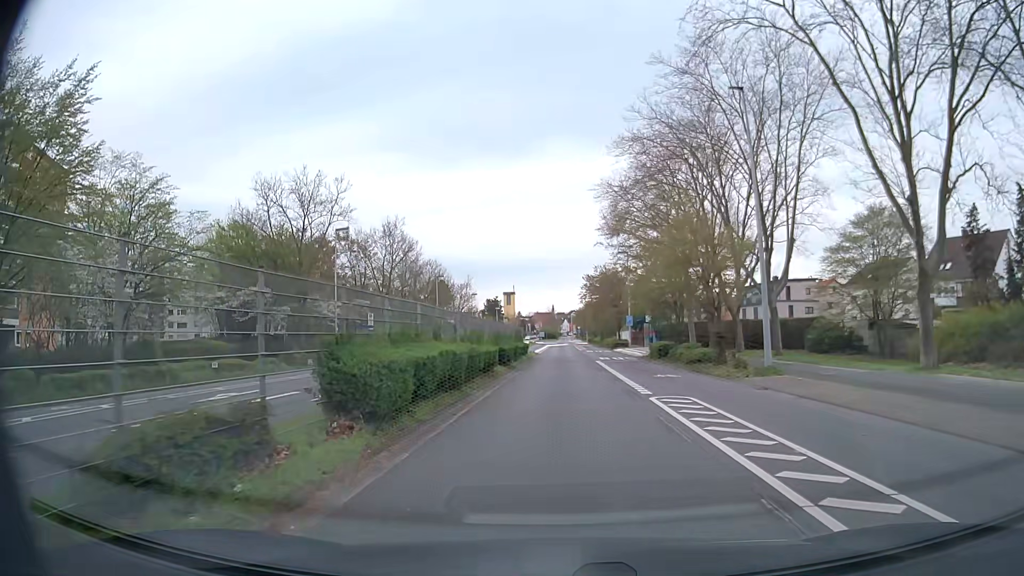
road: secondary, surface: asphalt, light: Day
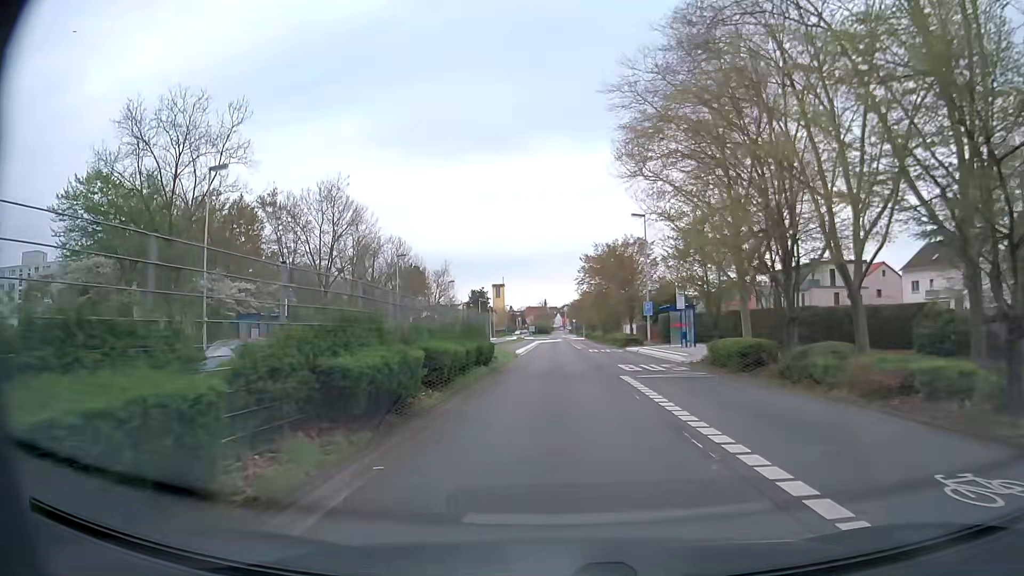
(+0.2, +19.8) m; +1°
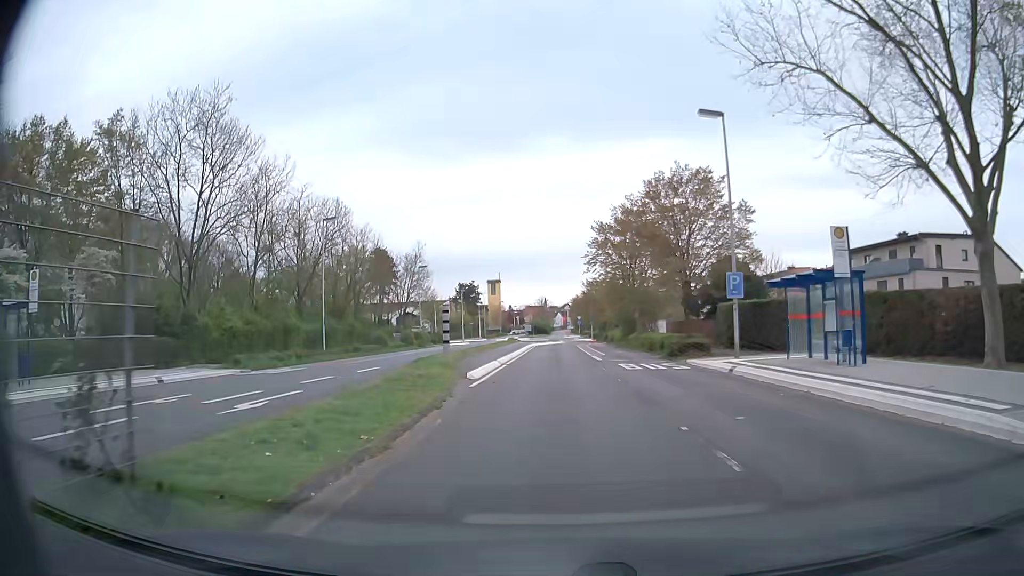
(0.0, +25.1) m; 0°
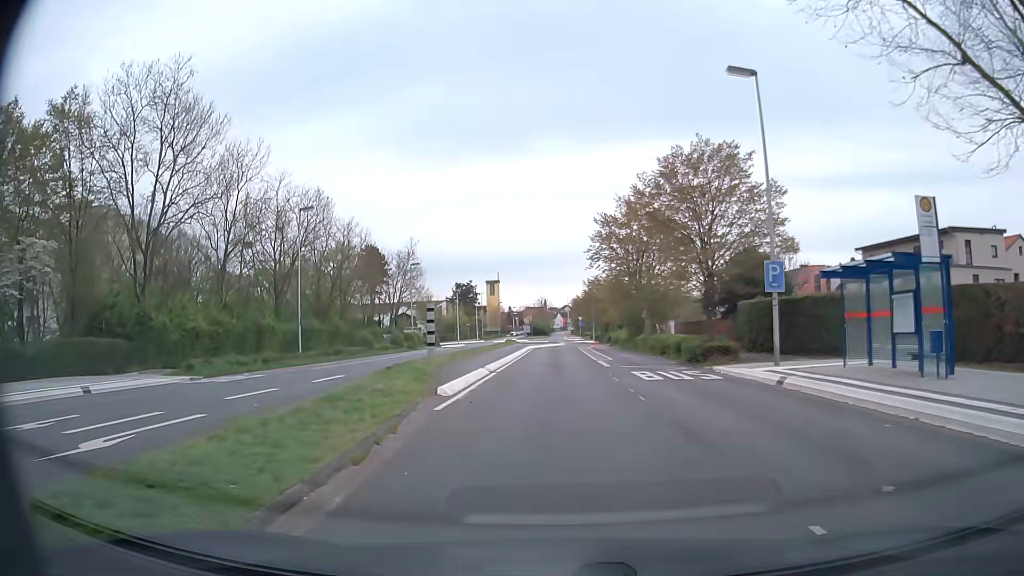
(0.0, +5.0) m; 0°
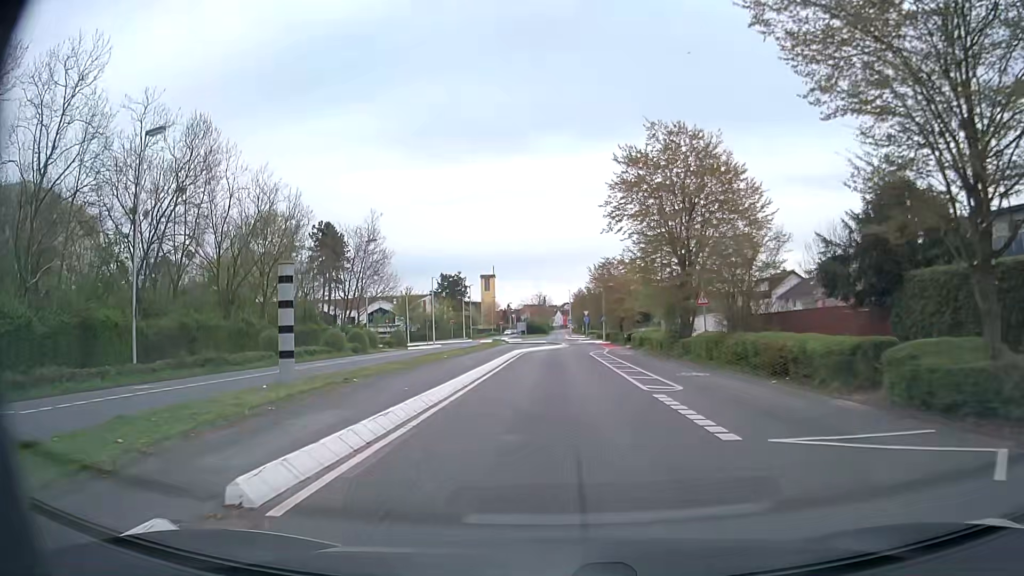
(+0.3, +19.9) m; +1°
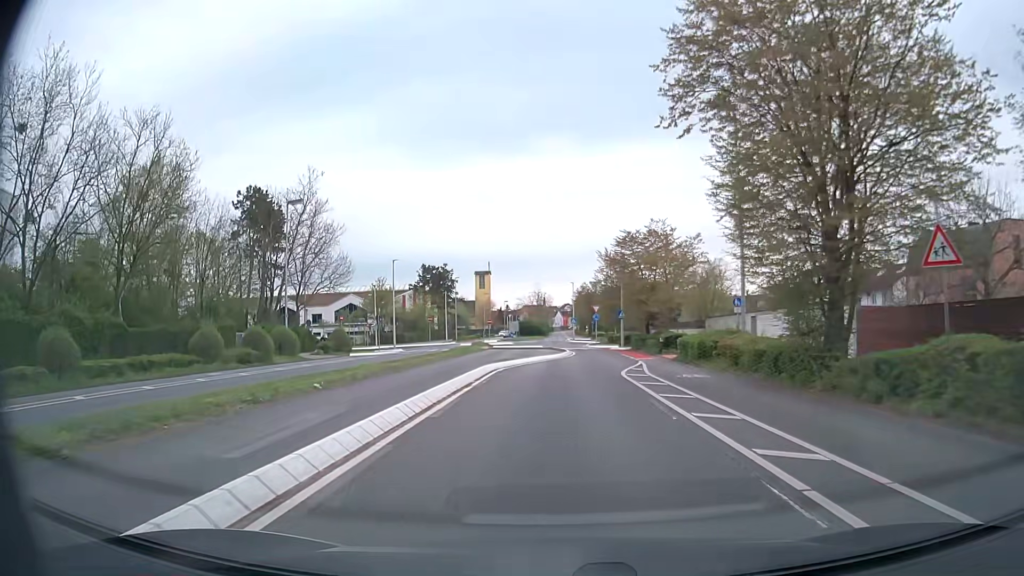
(0.0, +19.7) m; 0°
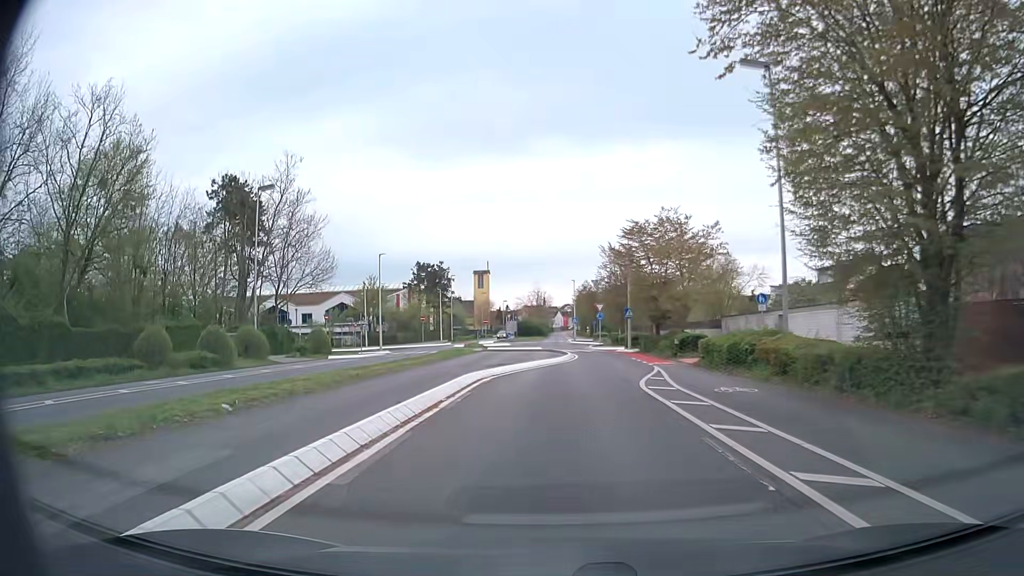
(0.0, +4.9) m; 0°
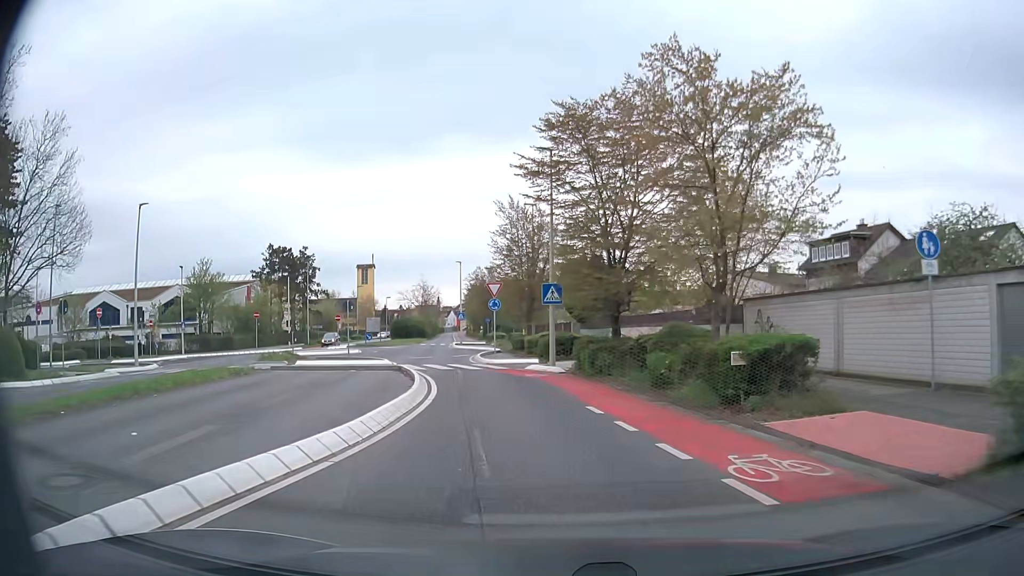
(+1.2, +23.6) m; +8°
(0, +10) (-2, +20) (-4, +29) (-7, +39) (-9, +49) (-10, +59) (-12, +69) (-13, +79) (-14, +89) (-16, +99) m
